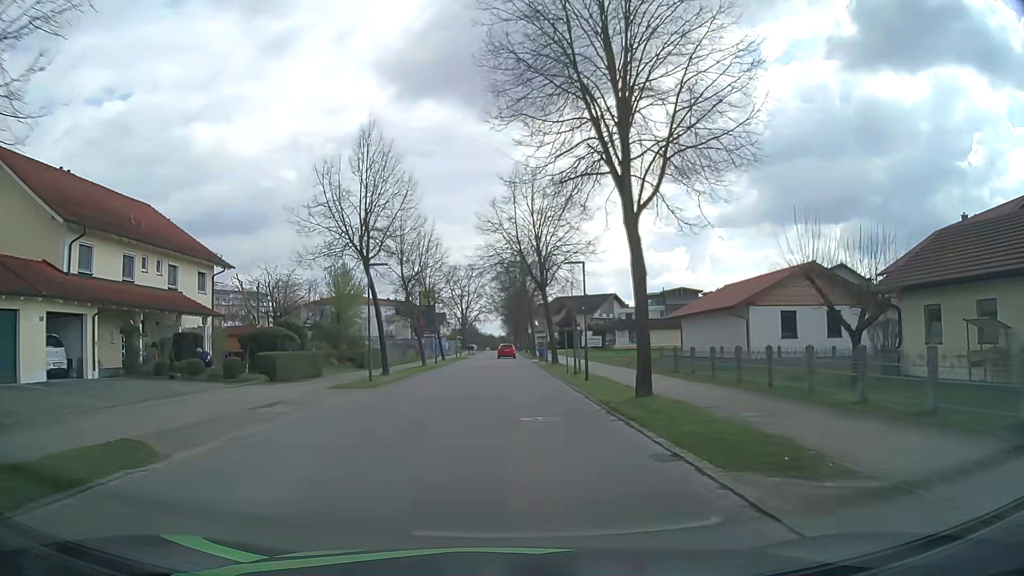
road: residential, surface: asphalt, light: Day
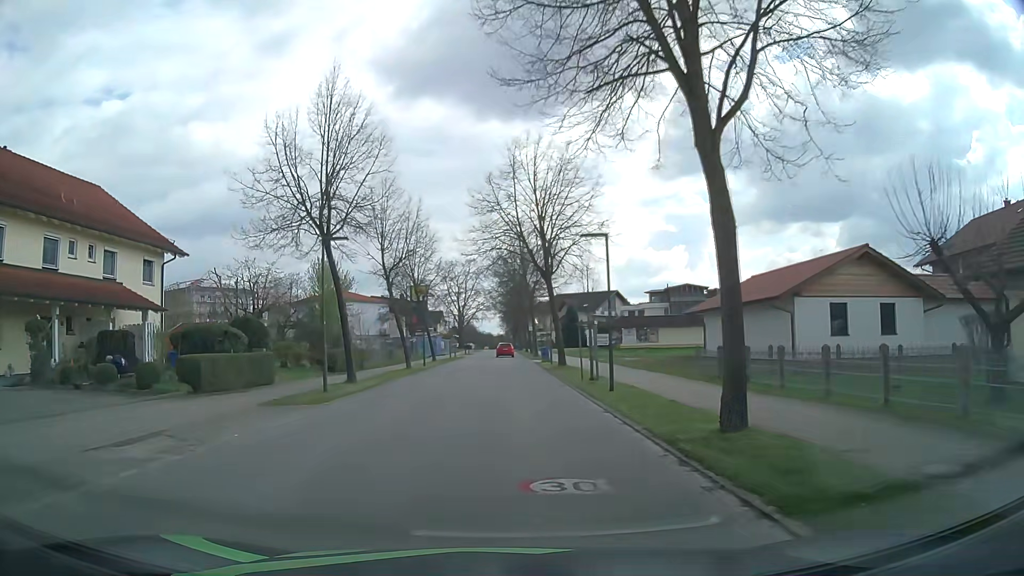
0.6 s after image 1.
(0.0, +5.7) m; 0°
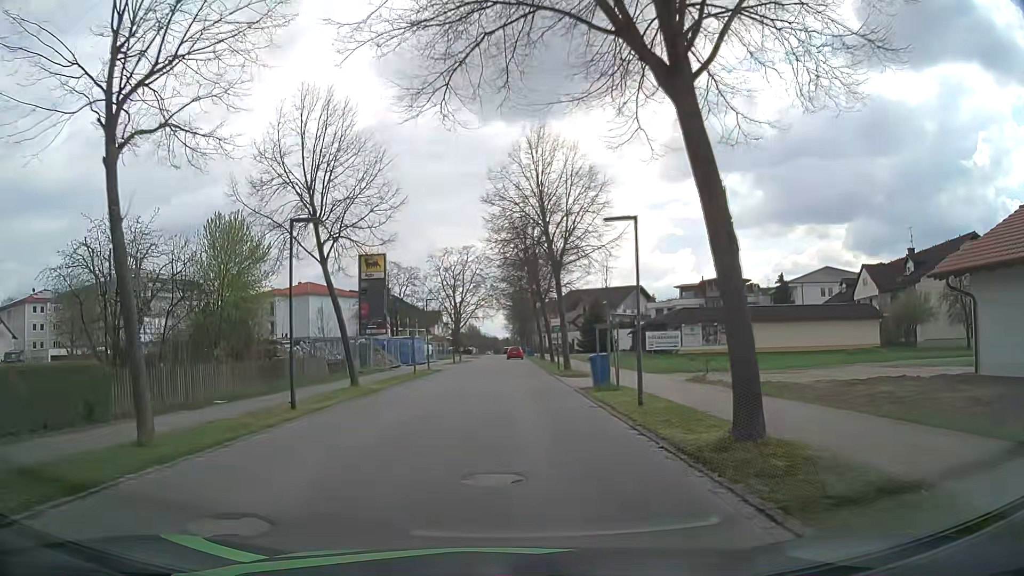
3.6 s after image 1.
(-0.1, +25.0) m; 0°
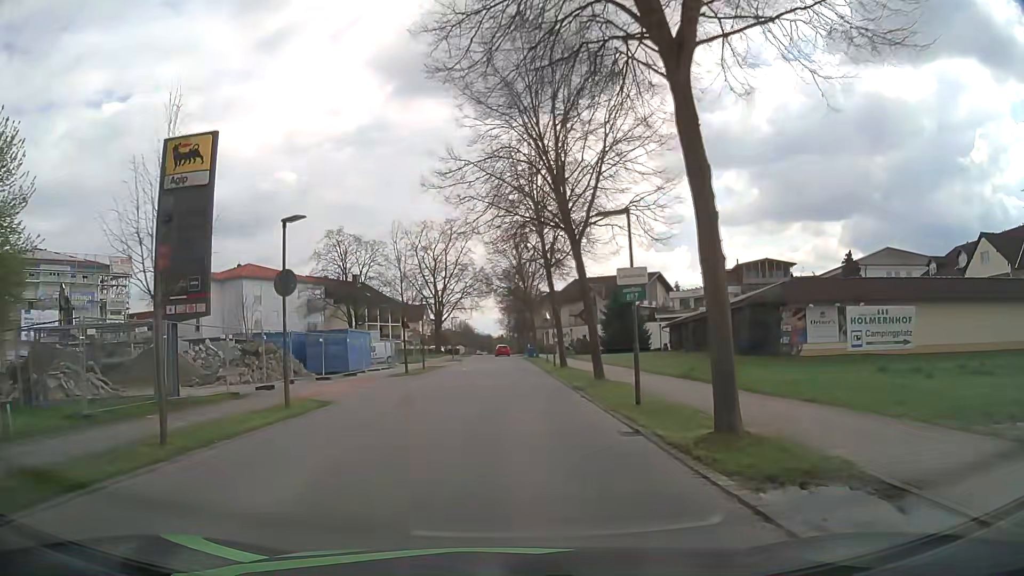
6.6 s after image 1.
(0.0, +24.4) m; 0°
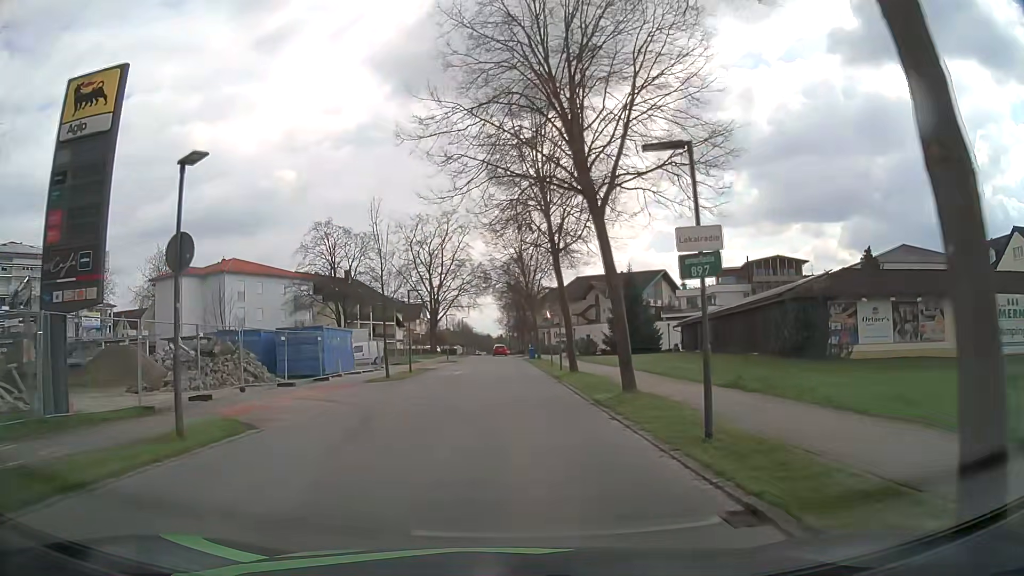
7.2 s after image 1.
(0.0, +5.0) m; 0°
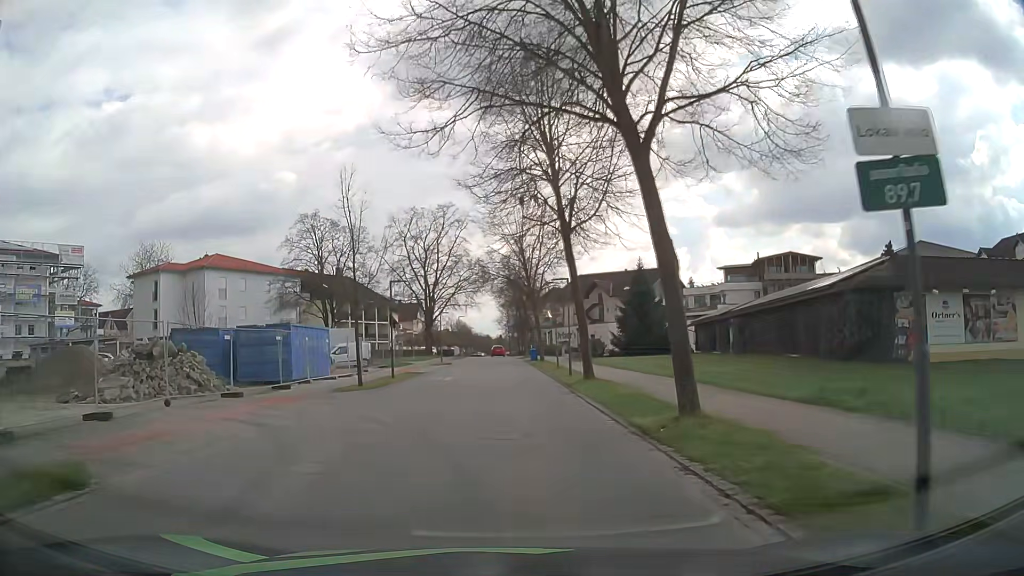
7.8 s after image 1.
(0.0, +5.1) m; 0°
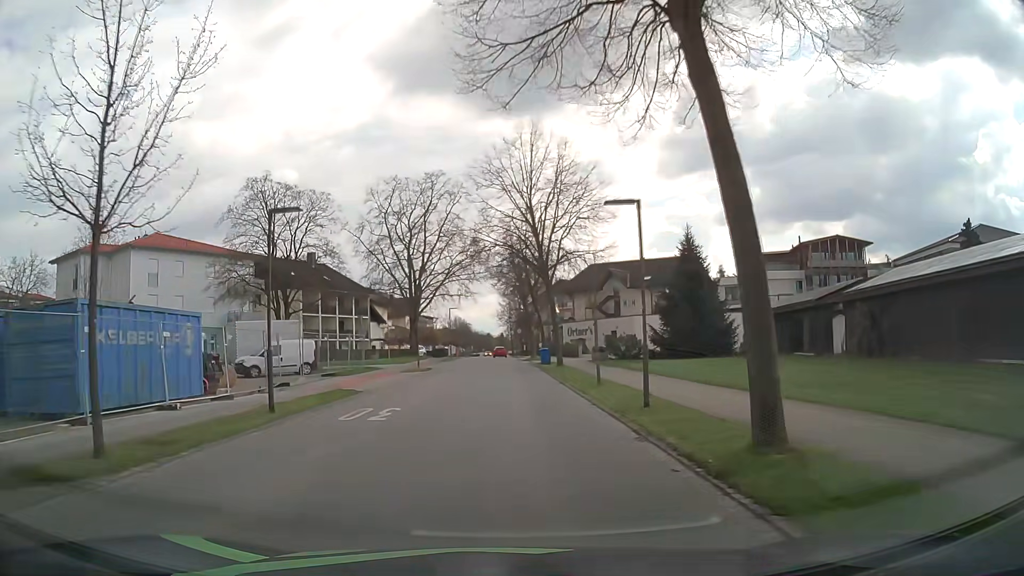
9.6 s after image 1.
(0.0, +15.1) m; 0°
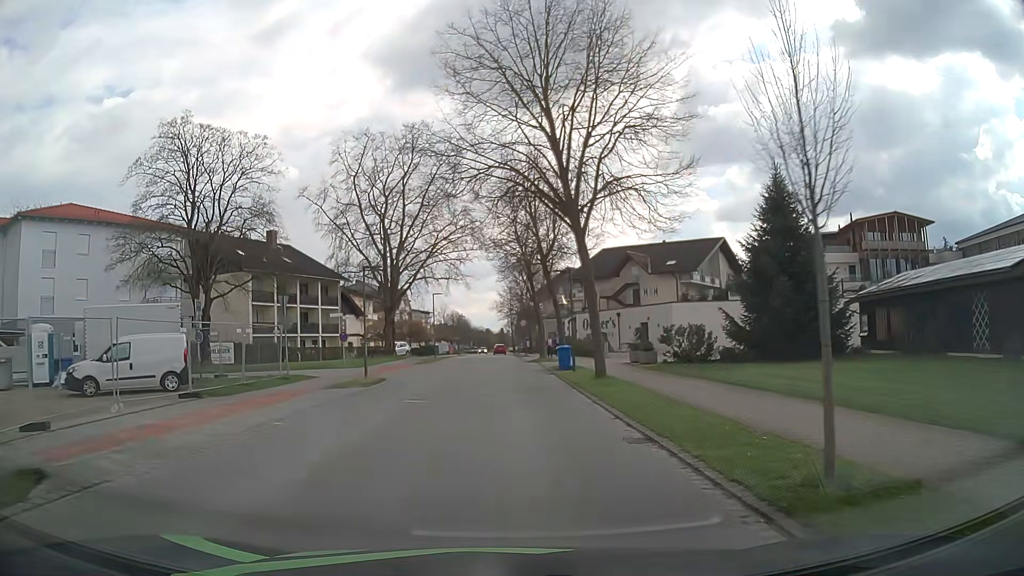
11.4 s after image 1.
(-0.1, +14.7) m; 0°
(0, +10) (0, +20) (-1, +30) (-1, +40) (-1, +50) (-1, +60) (-2, +70) (-2, +80) (-2, +90) (-3, +100) m
